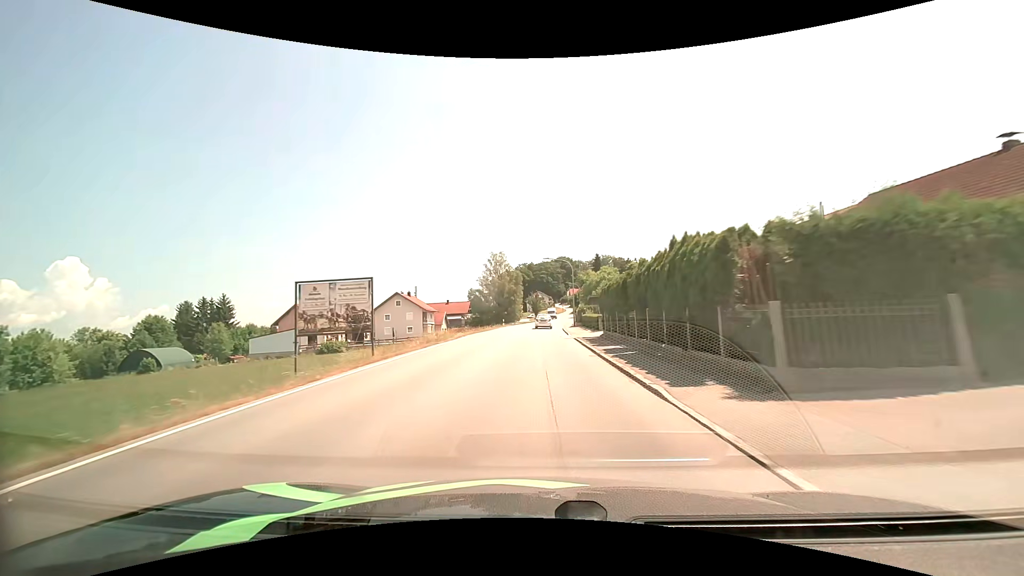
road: secondary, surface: asphalt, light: Day
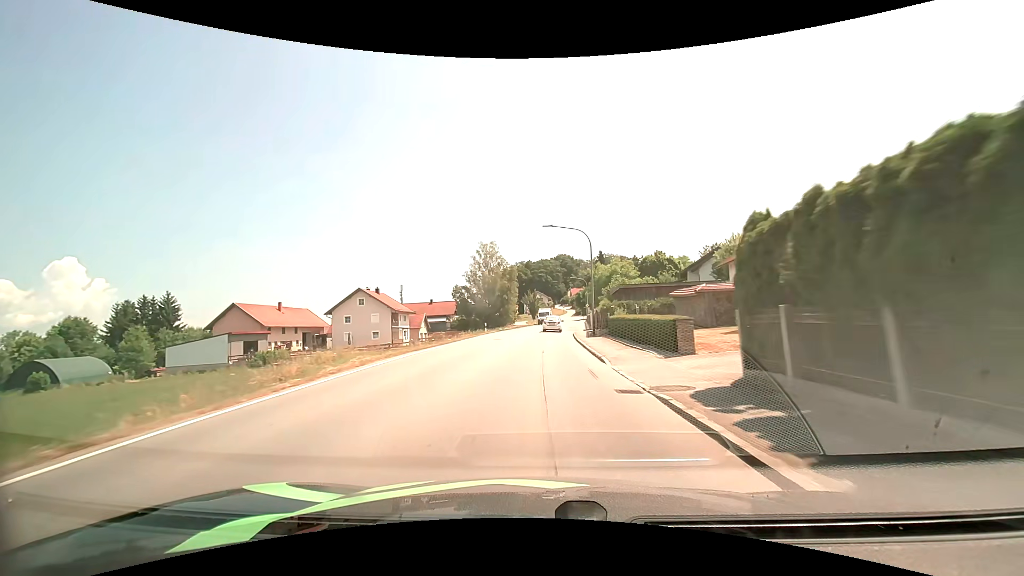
(0.0, +19.8) m; 0°
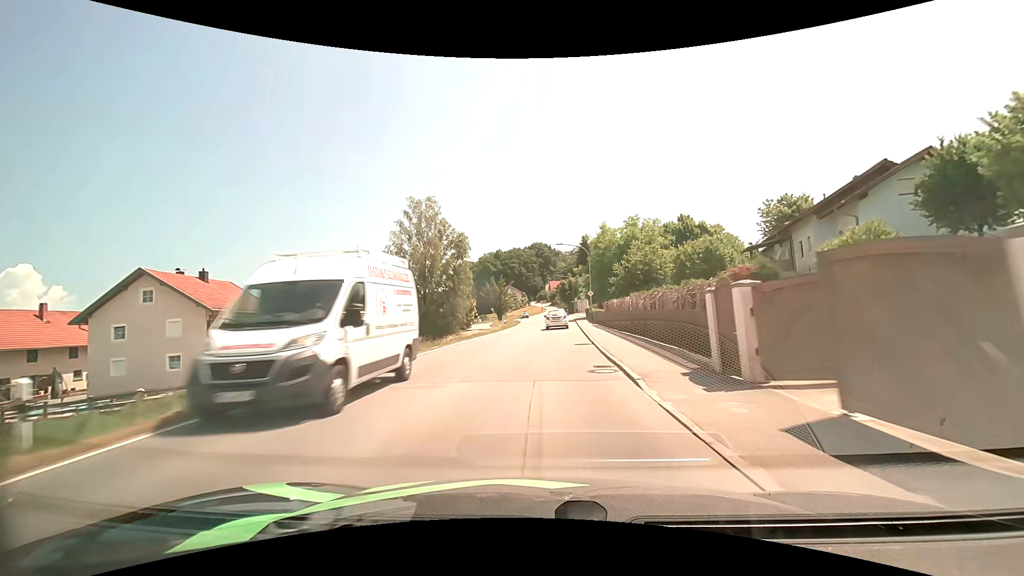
(+1.0, +38.9) m; +3°
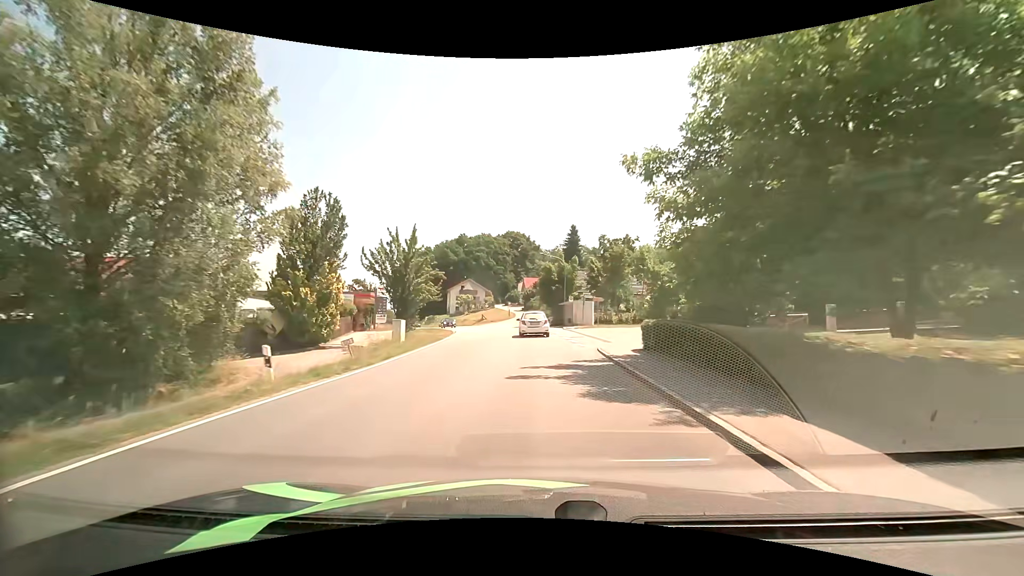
(+1.1, +44.7) m; +3°
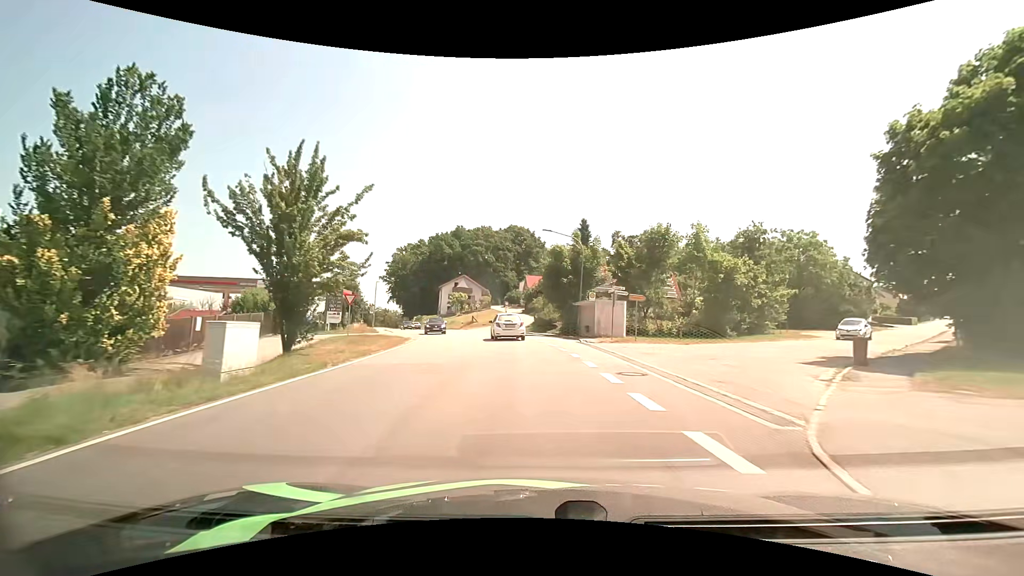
(0.0, +16.0) m; 0°
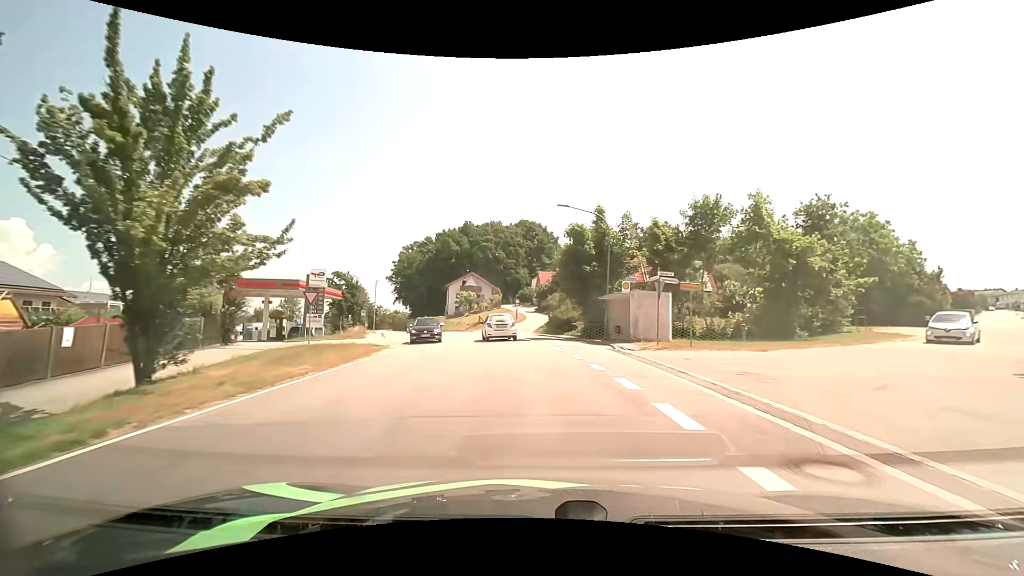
(0.0, +7.6) m; -1°
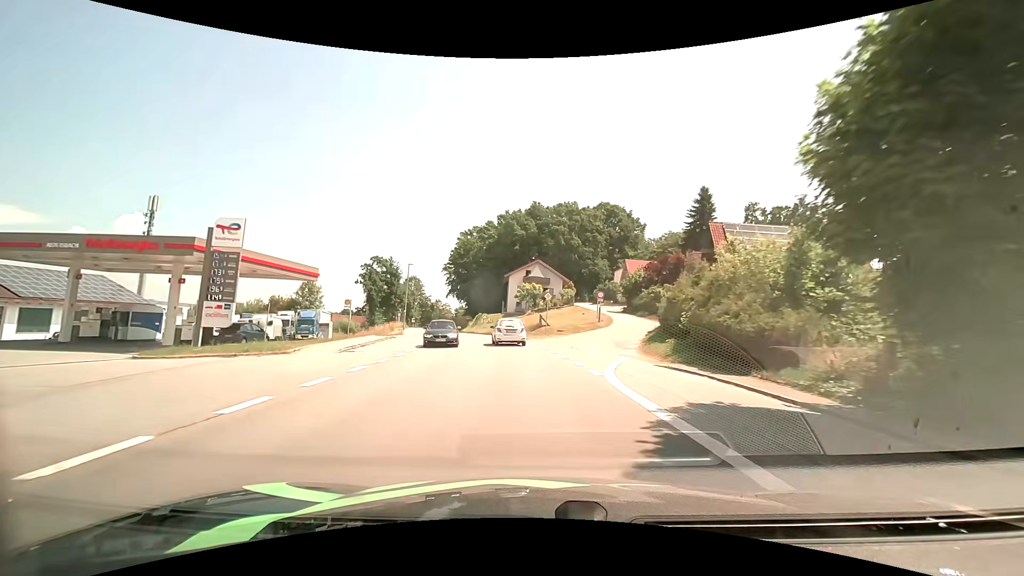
(-1.7, +22.4) m; -9°
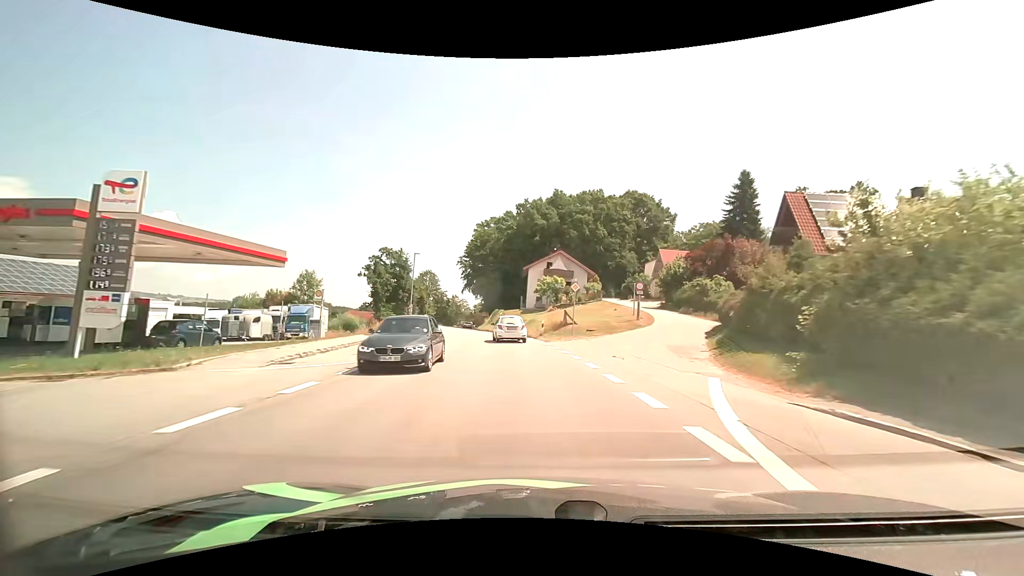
(-0.1, +7.5) m; -2°
(0, +10) (-1, +20) (-2, +30) (-3, +40) (-5, +50) (-7, +59) (-9, +69) (-10, +79) (-12, +89) (-13, +99) m
